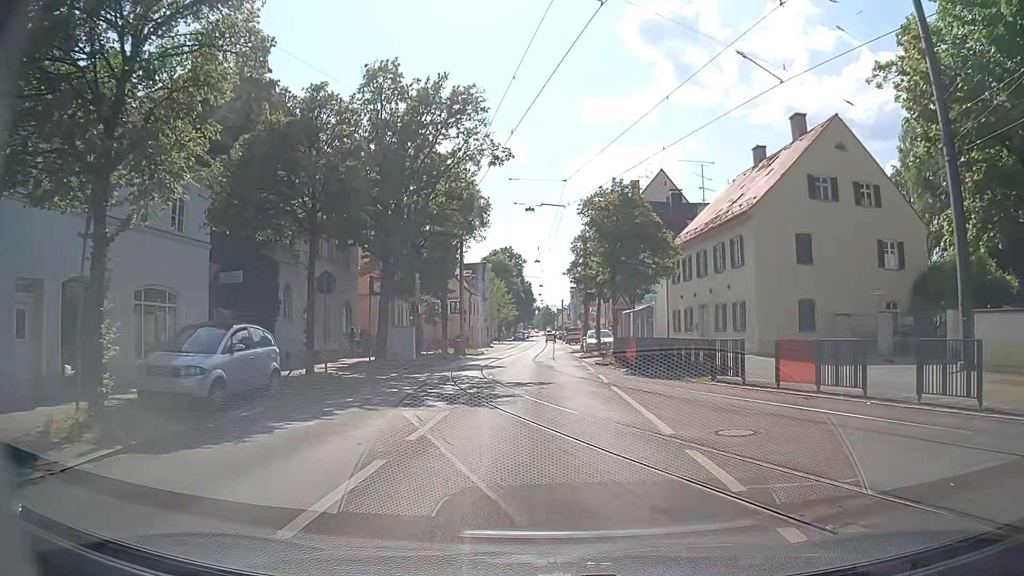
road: tertiary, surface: asphalt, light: Day
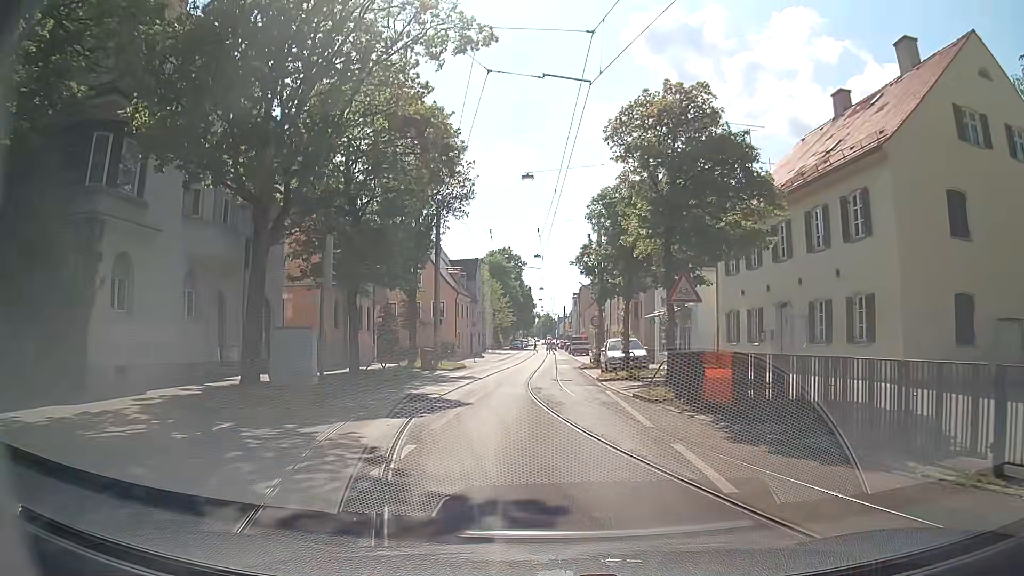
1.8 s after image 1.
(+0.1, +12.4) m; +1°
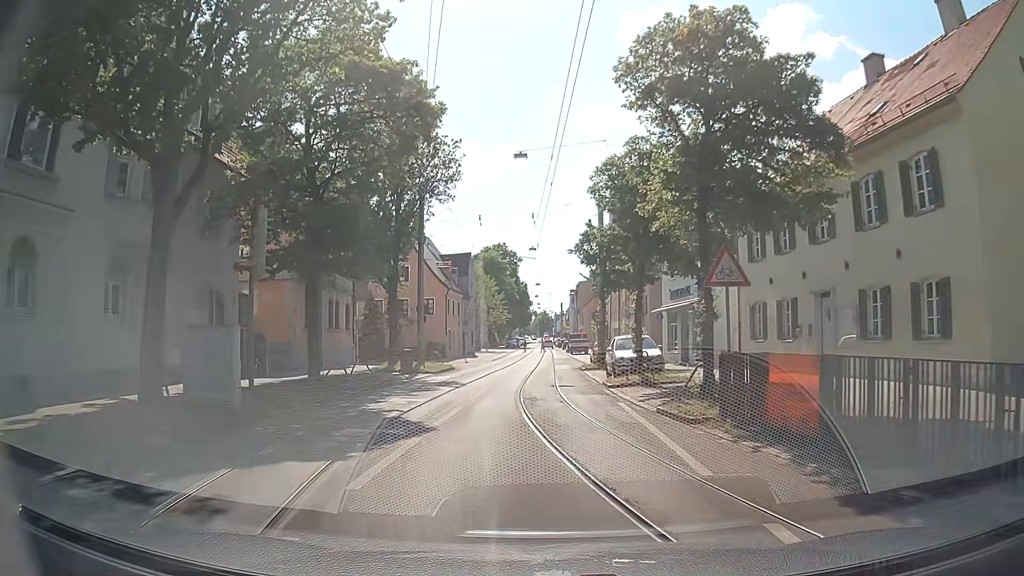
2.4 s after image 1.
(0.0, +4.1) m; 0°
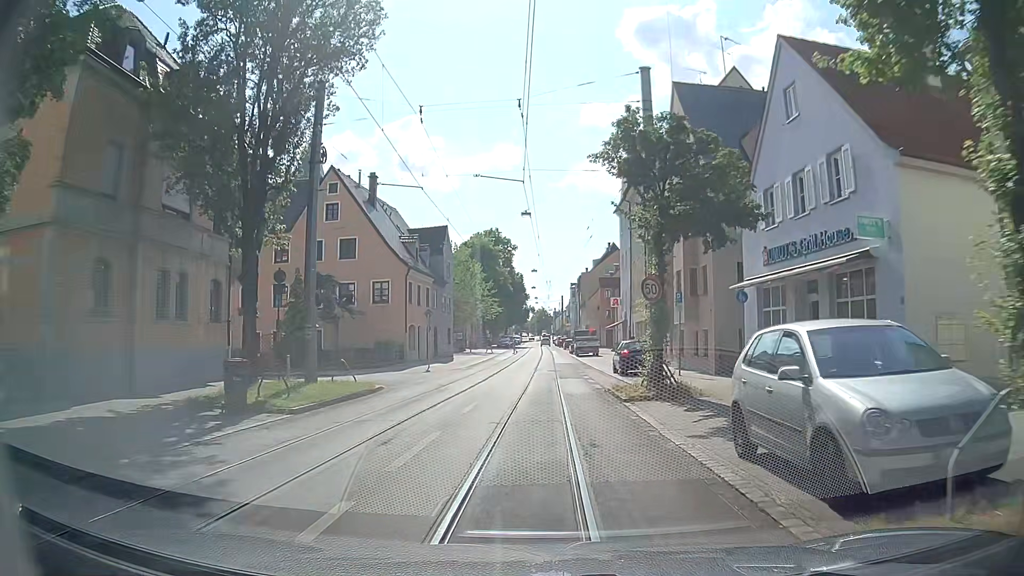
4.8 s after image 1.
(-0.1, +17.0) m; 0°
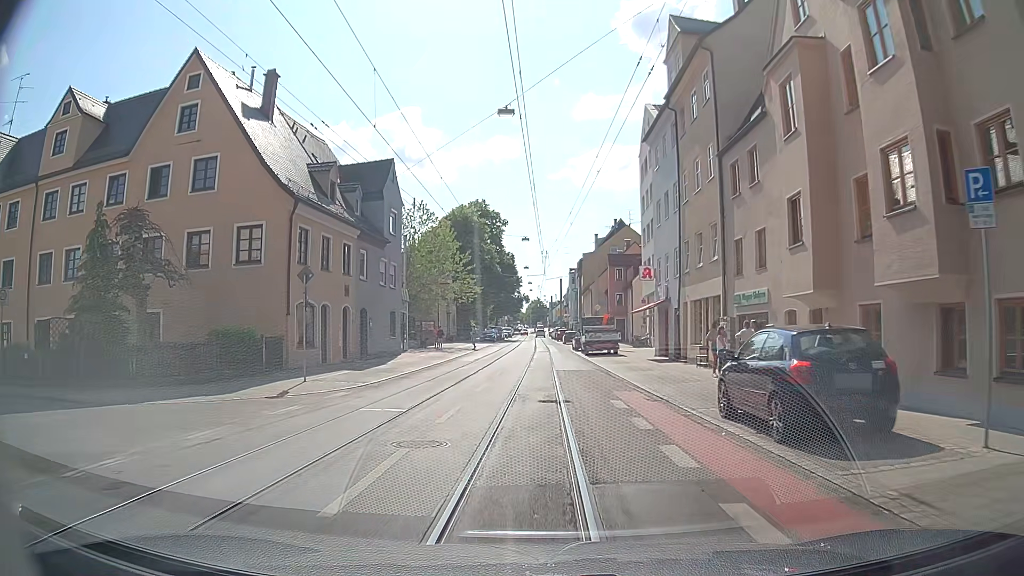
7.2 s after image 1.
(-0.1, +20.0) m; -1°
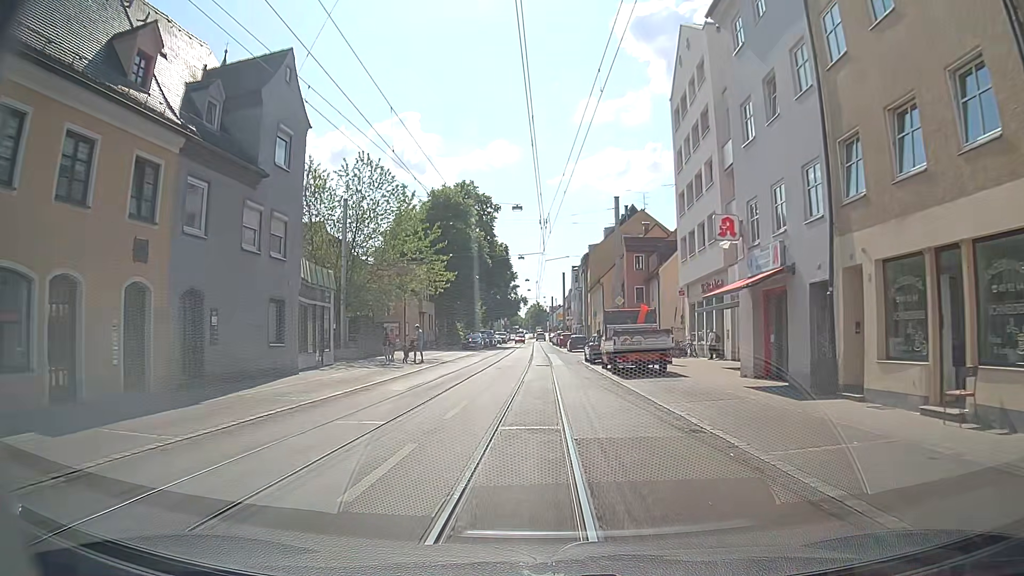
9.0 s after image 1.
(+0.4, +16.8) m; +2°
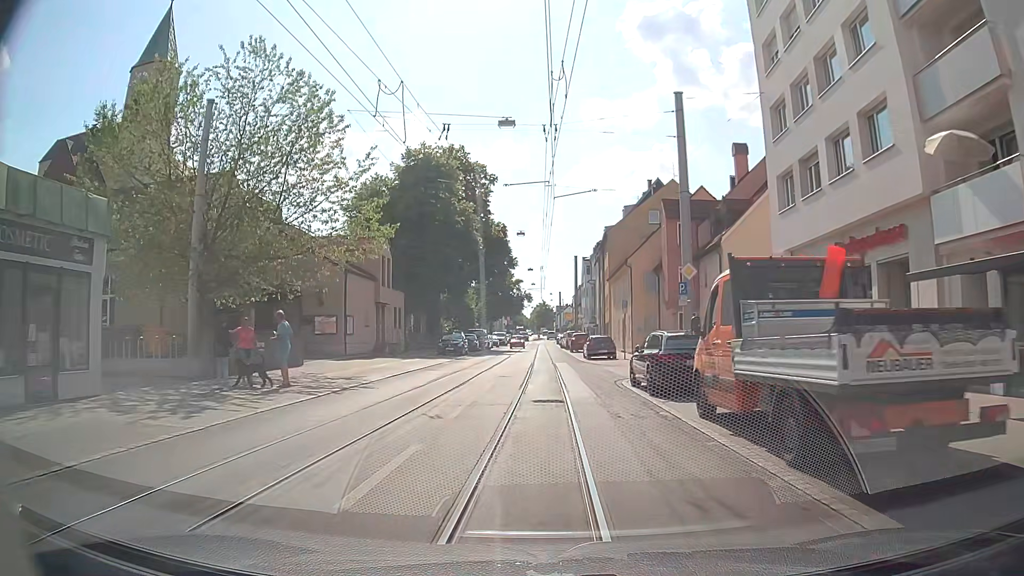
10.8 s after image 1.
(-0.2, +17.7) m; 0°
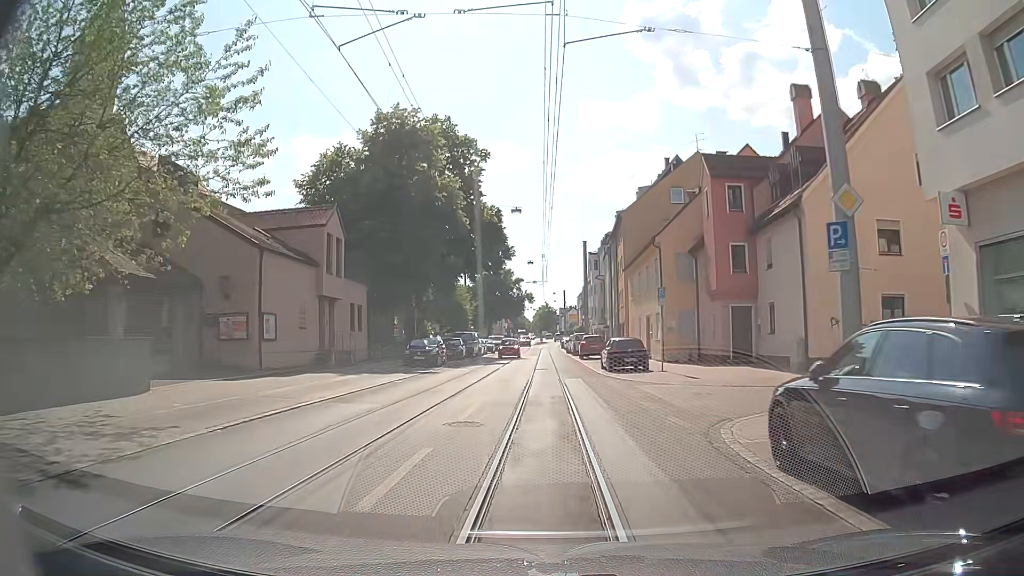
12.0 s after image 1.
(-0.1, +11.6) m; -1°
(0, +10) (0, +20) (0, +30) (0, +40) (0, +50) (0, +60) (0, +70) (0, +80) (0, +90) (0, +100) m
